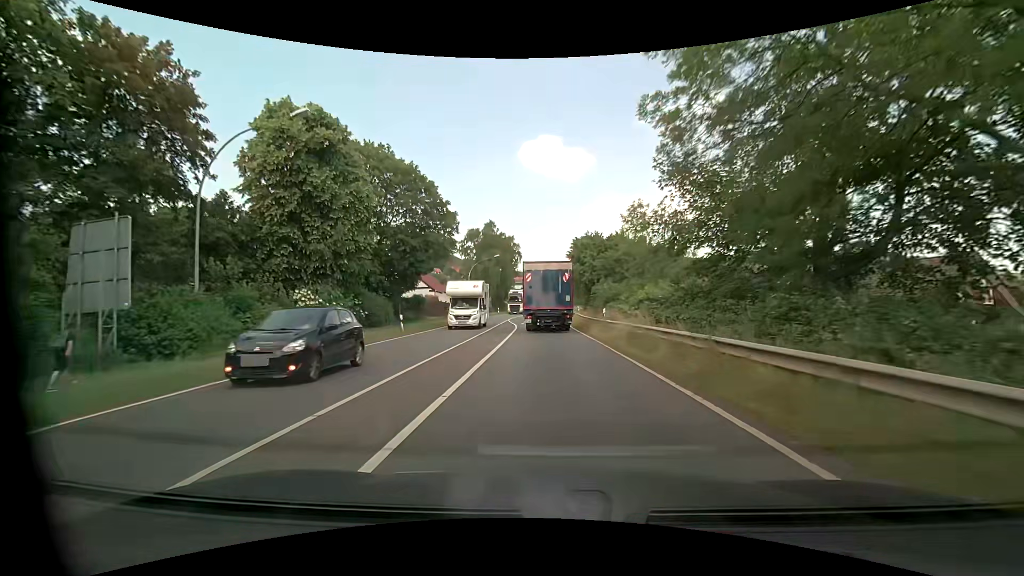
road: primary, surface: asphalt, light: Day
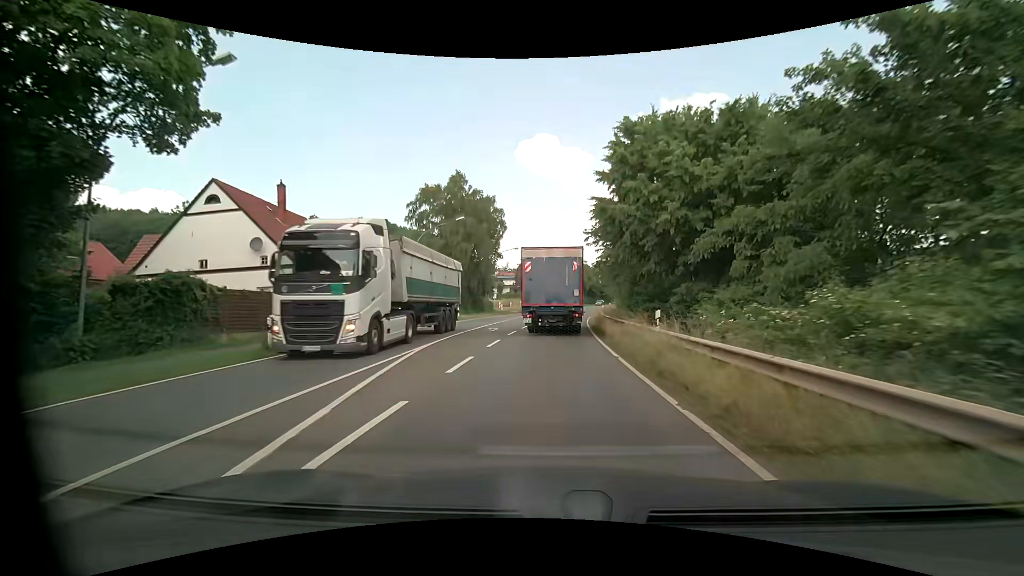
(+0.3, +35.4) m; 0°
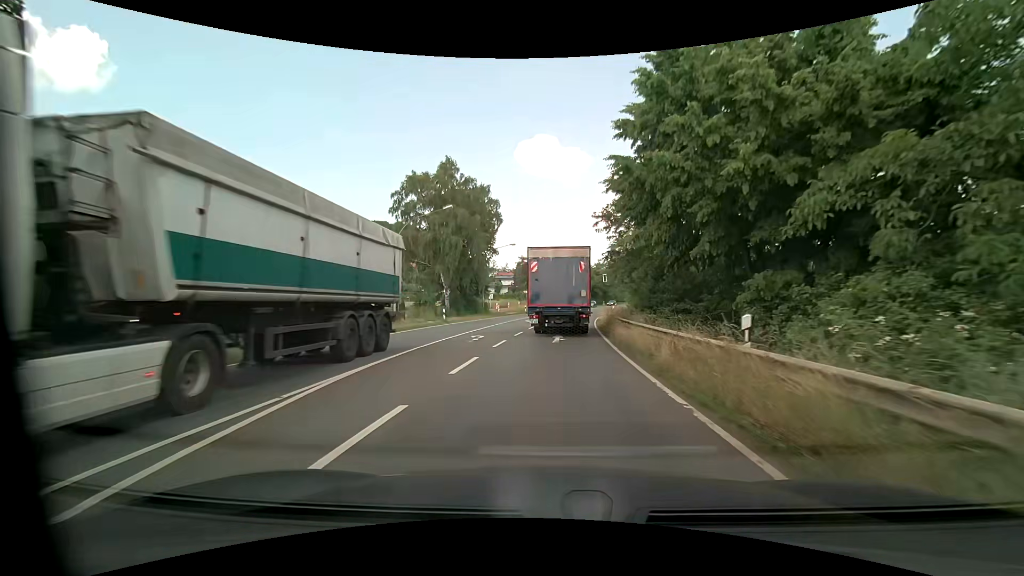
(0.0, +6.3) m; 0°
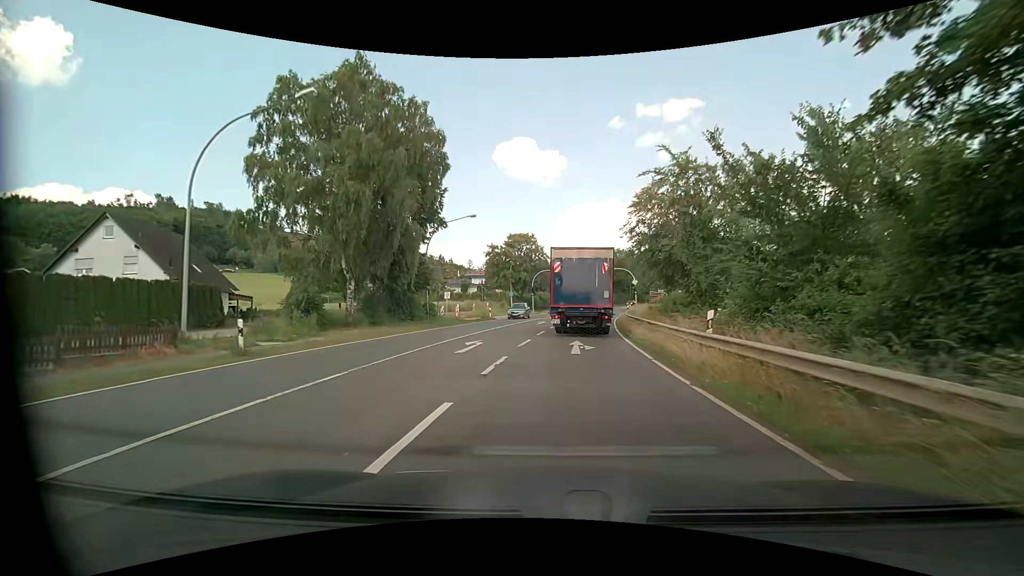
(+0.2, +23.8) m; +2°
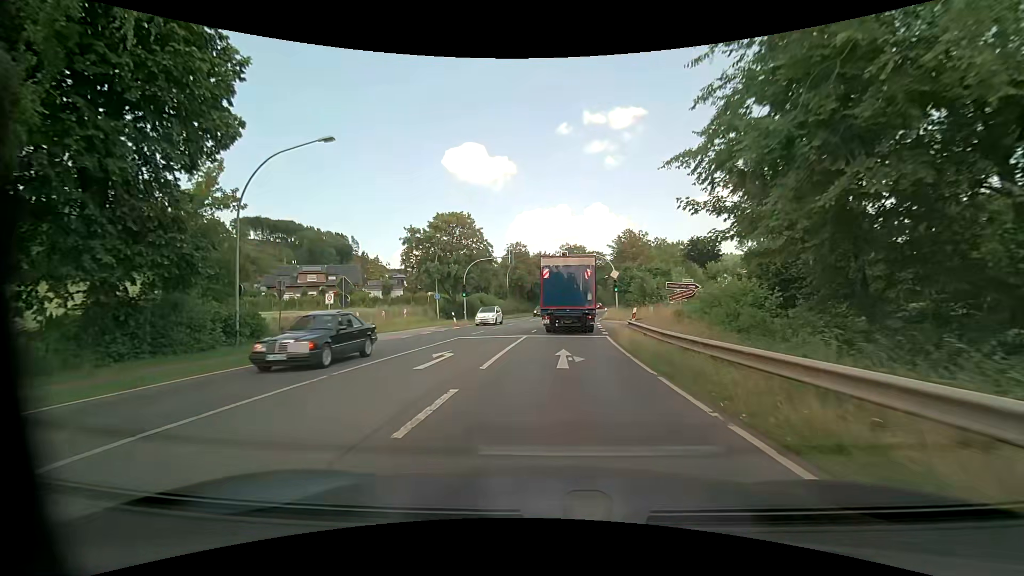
(+1.4, +22.9) m; +6°
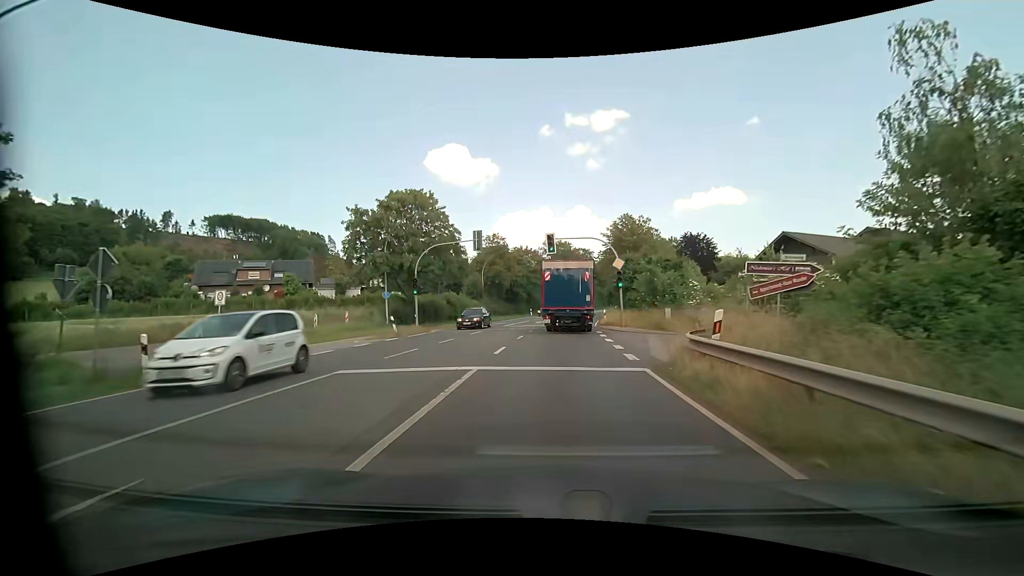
(+0.2, +12.1) m; +1°
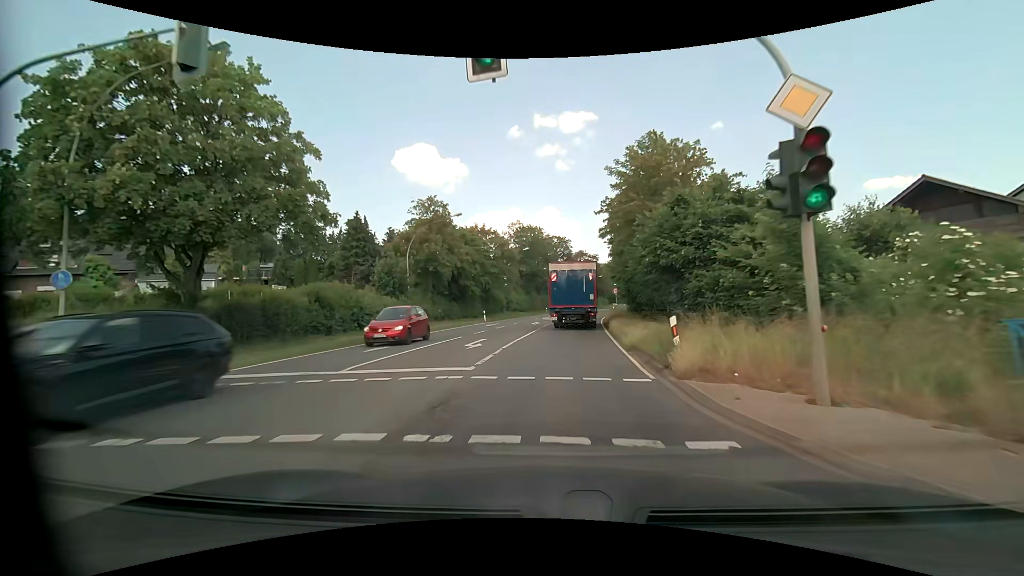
(+1.0, +26.4) m; +4°
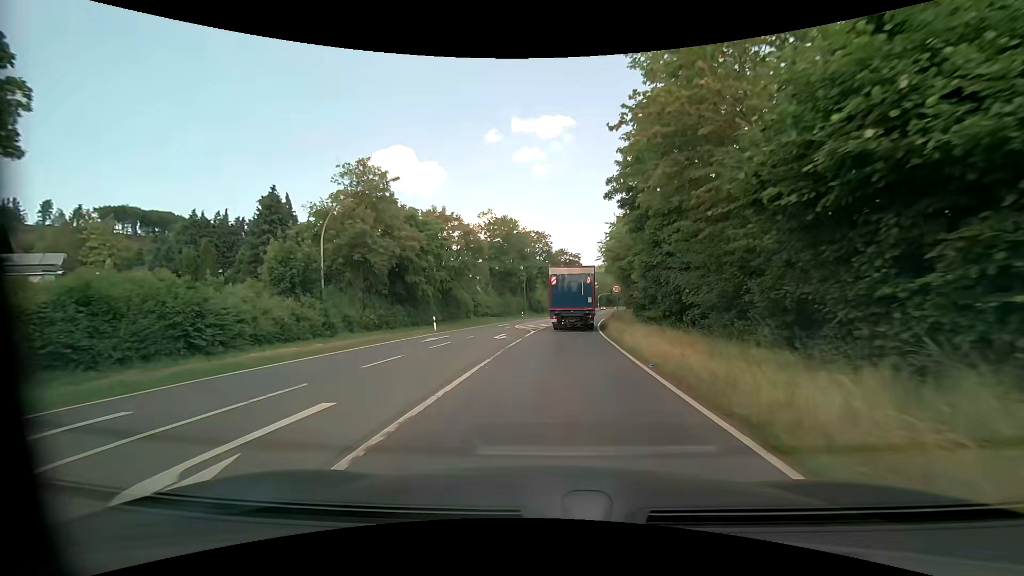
(+0.3, +13.8) m; +2°
(0, +10) (+1, +20) (+1, +30) (+2, +40) (+4, +50) (+5, +60) (+7, +70) (+9, +79) (+11, +89) (+13, +99) m
